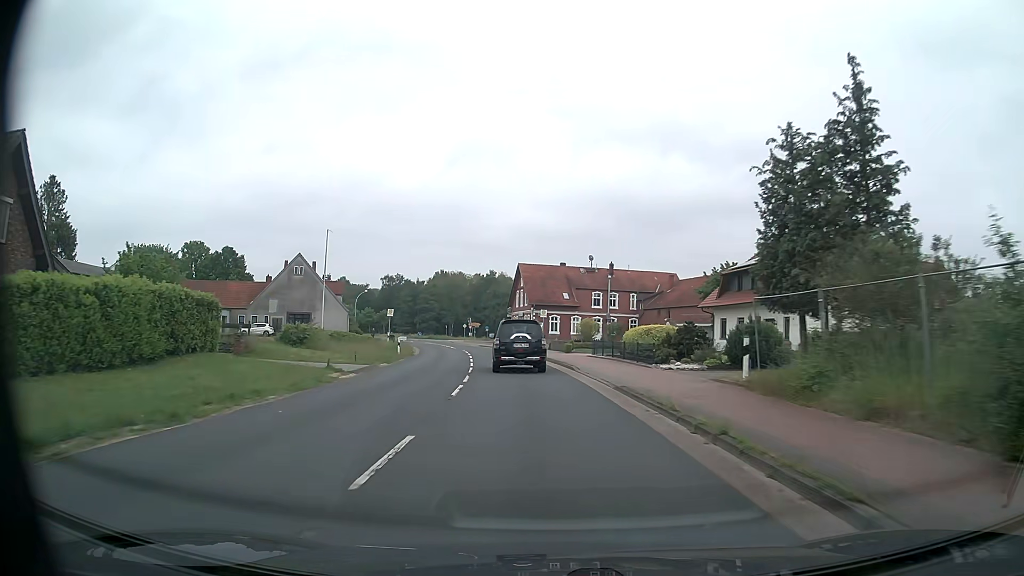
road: secondary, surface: asphalt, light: Day
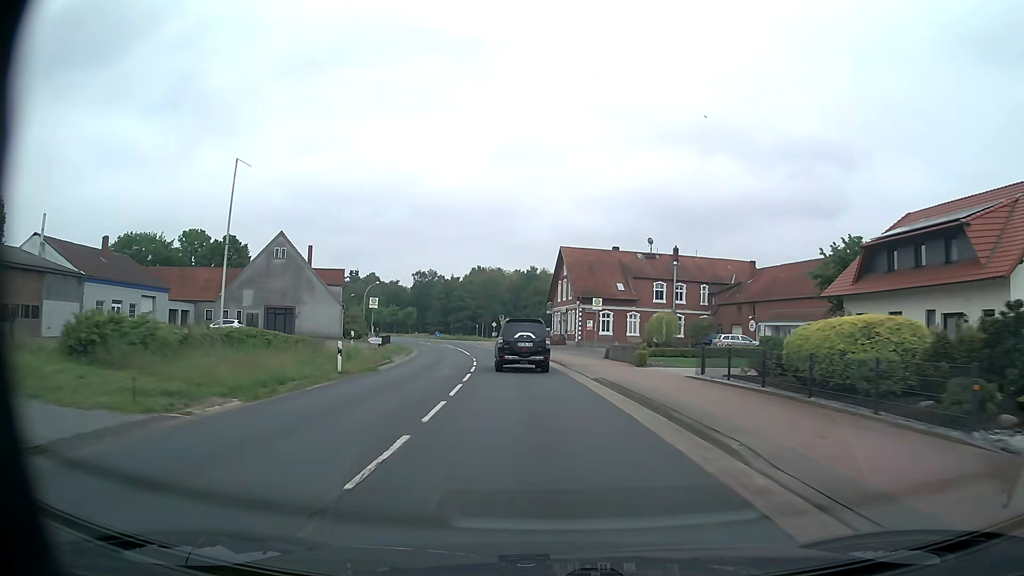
(-0.6, +18.3) m; -4°
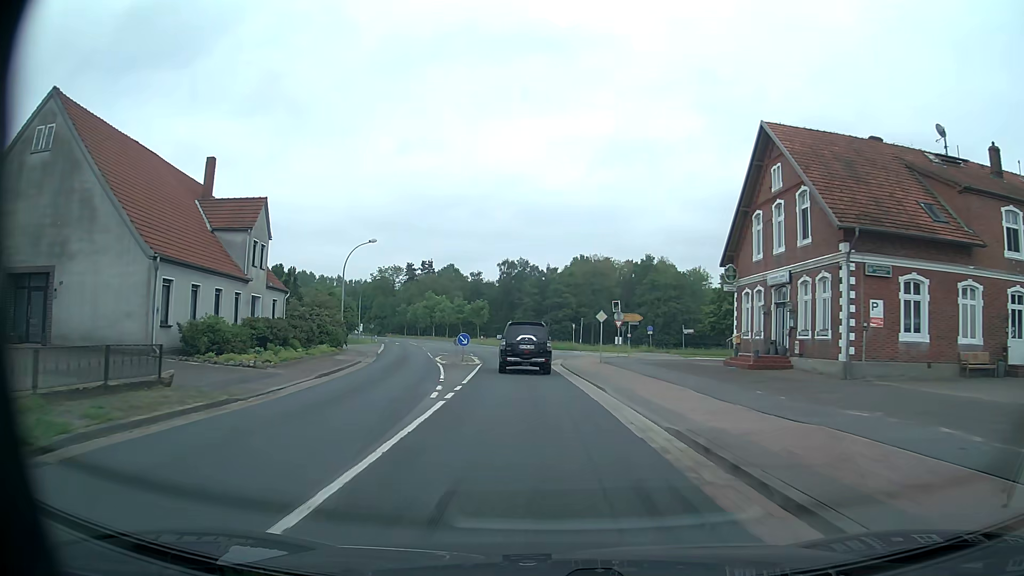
(-3.4, +44.8) m; -9°
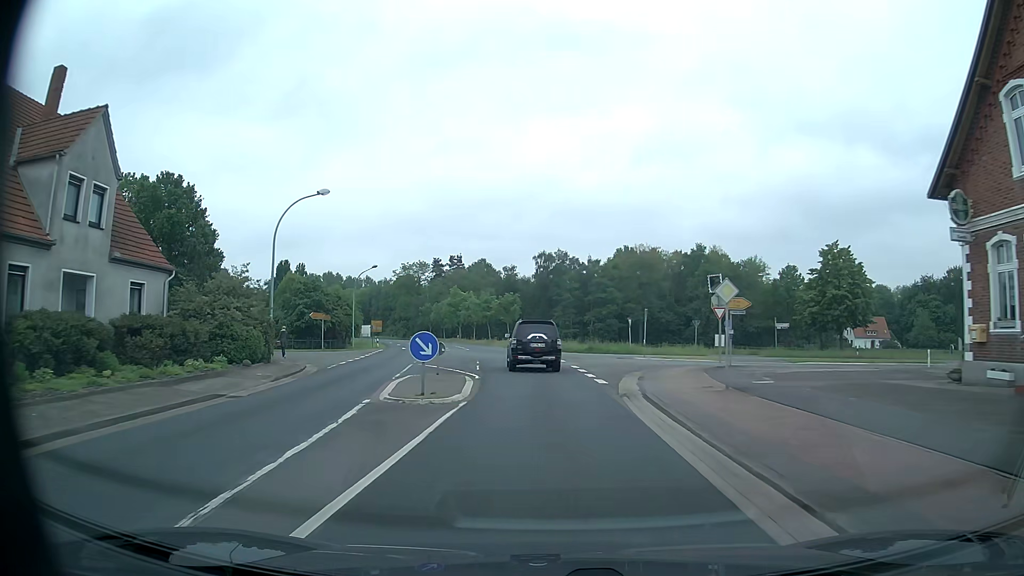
(-0.5, +17.8) m; -3°
(0, +10) (-1, +20) (-1, +30) (-2, +40) (-4, +50) (-5, +60) (-7, +69) (-10, +79) (-12, +89) (-15, +98) m
